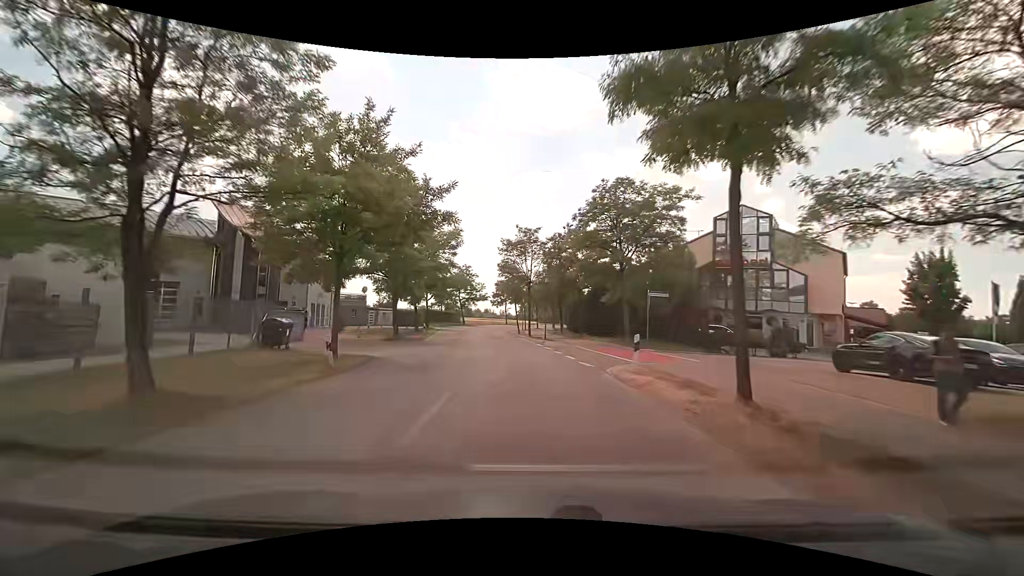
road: tertiary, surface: asphalt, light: Day
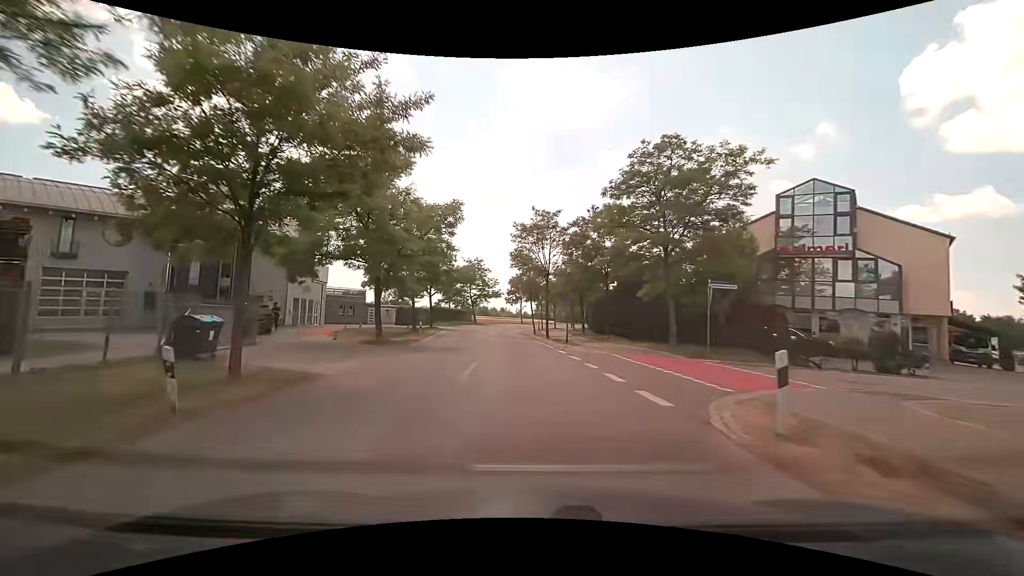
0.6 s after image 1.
(-0.1, +7.0) m; -1°
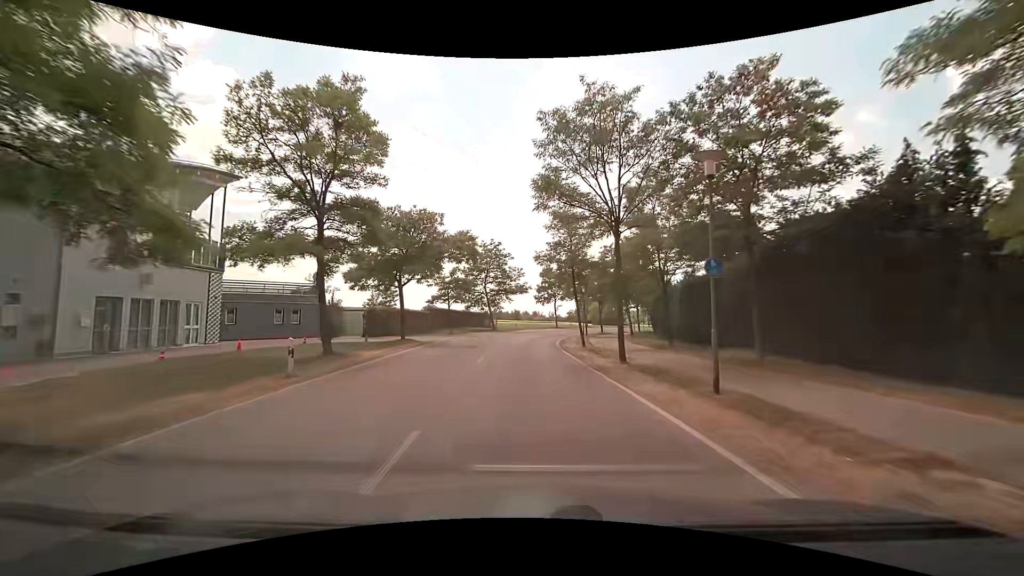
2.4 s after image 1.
(-0.9, +21.4) m; -5°
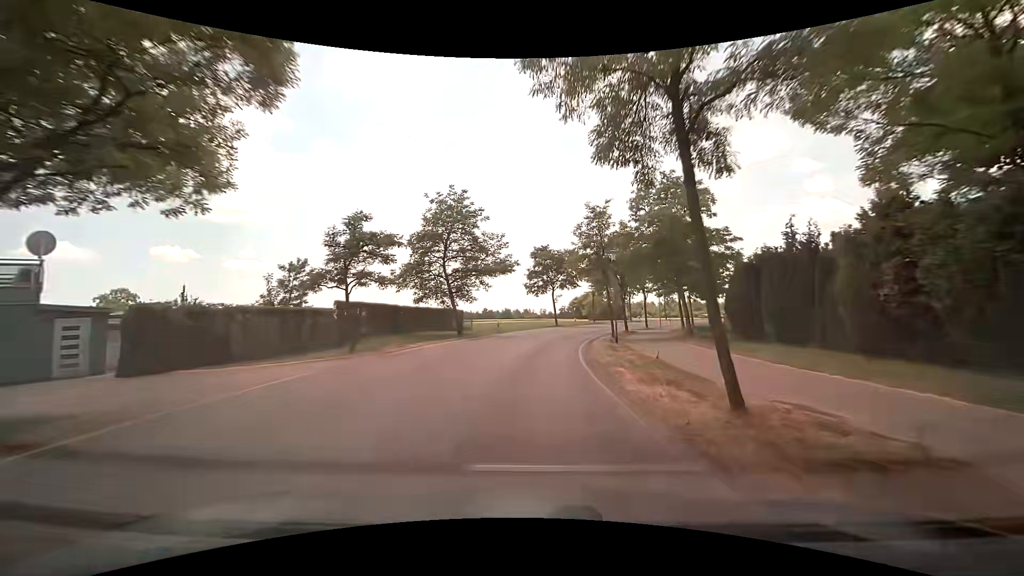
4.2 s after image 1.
(+0.1, +21.9) m; +1°
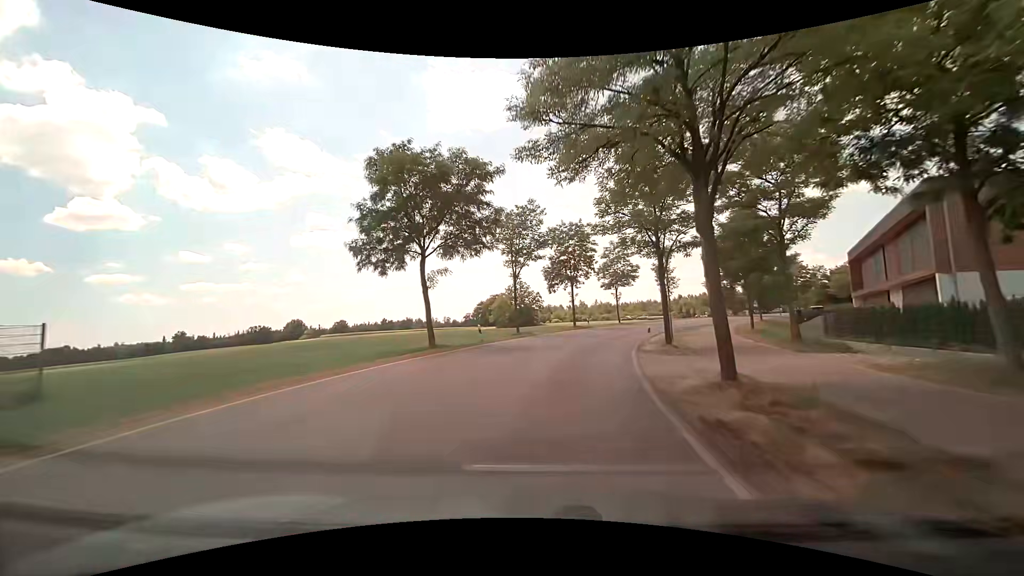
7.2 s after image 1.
(+2.6, +36.8) m; +10°
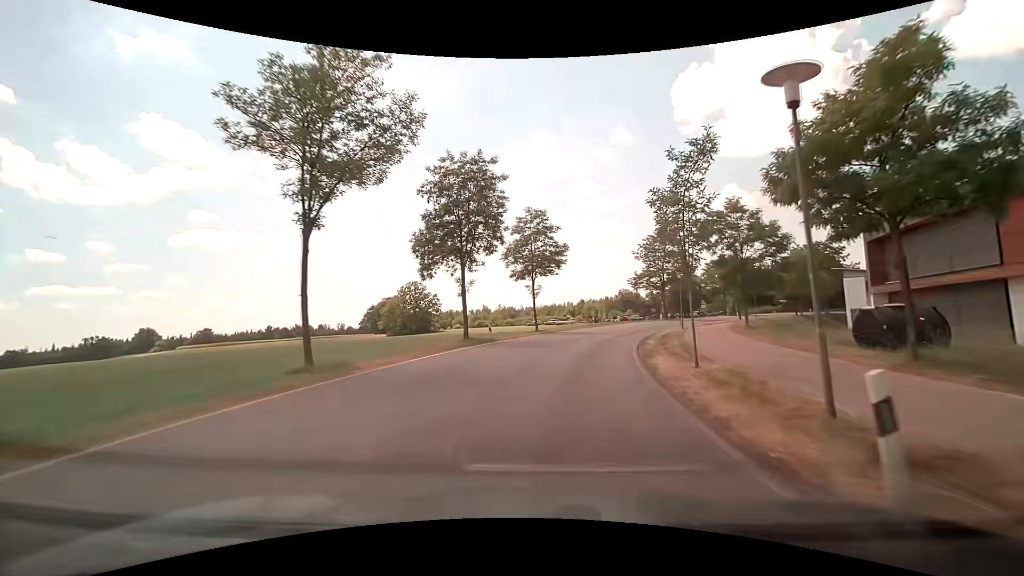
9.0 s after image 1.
(+2.0, +21.7) m; +10°
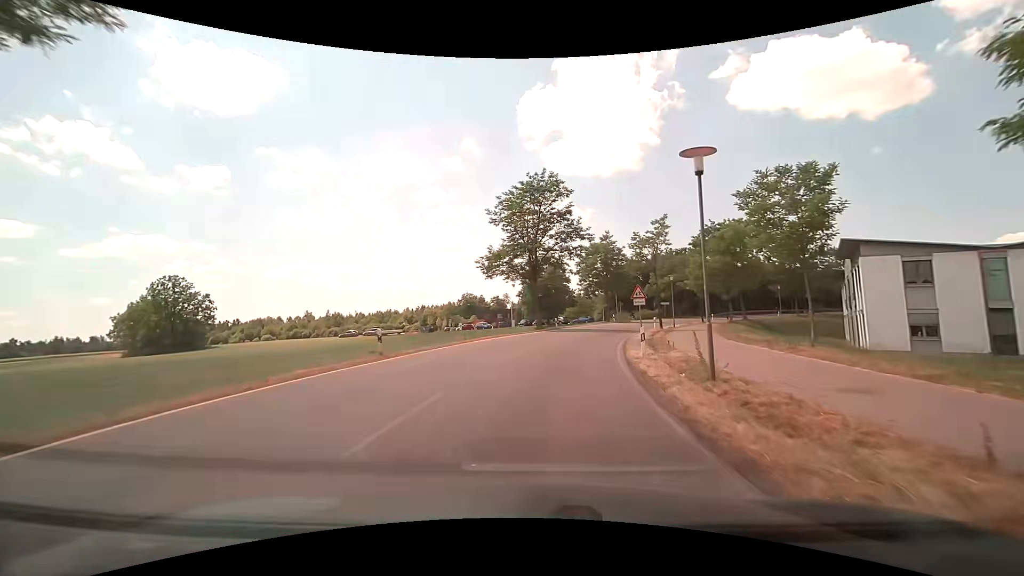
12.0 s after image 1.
(+5.8, +34.7) m; +18°
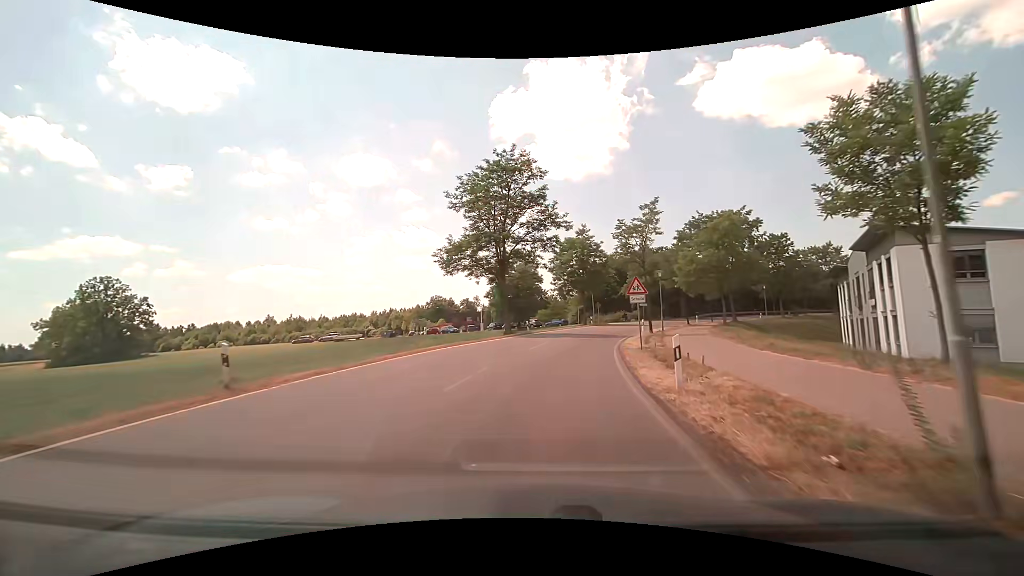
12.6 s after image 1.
(+0.2, +6.9) m; +3°
(0, +10) (+2, +20) (+3, +30) (+6, +39) (+9, +49) (+13, +58) (+18, +67) (+24, +75) (+30, +82) (+37, +90) m
